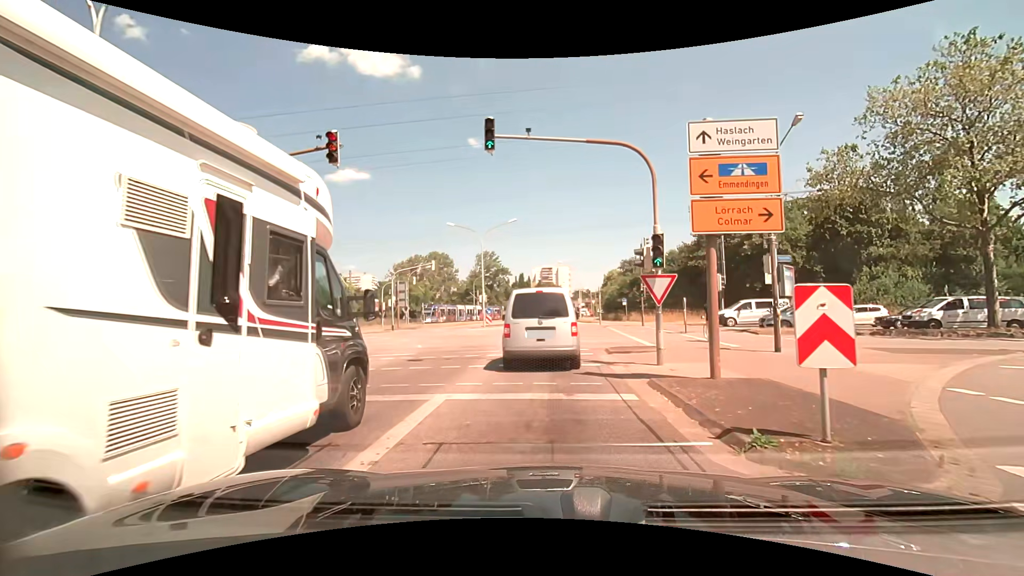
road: secondary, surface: asphalt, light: Day
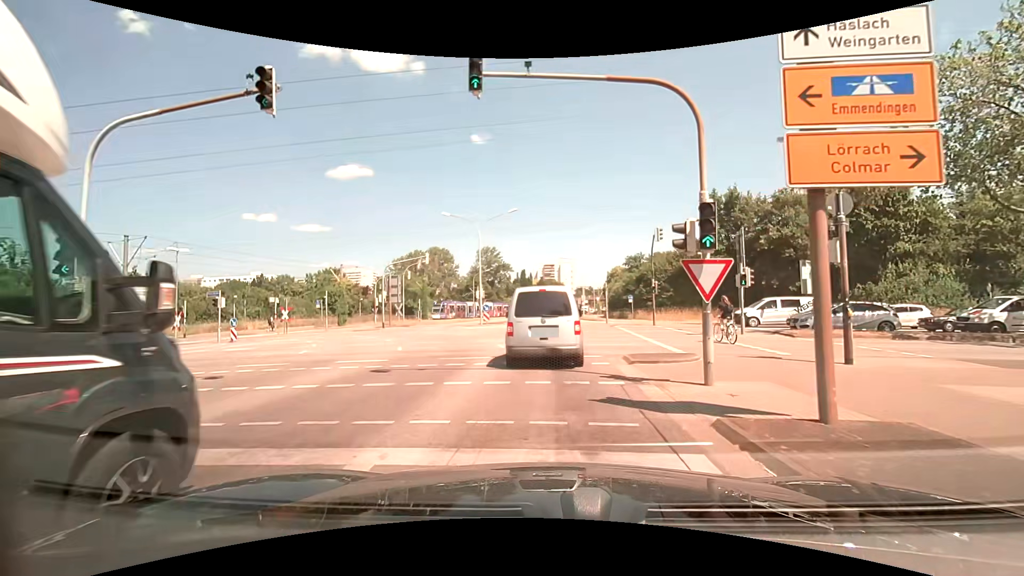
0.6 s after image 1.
(0.0, +3.4) m; 0°
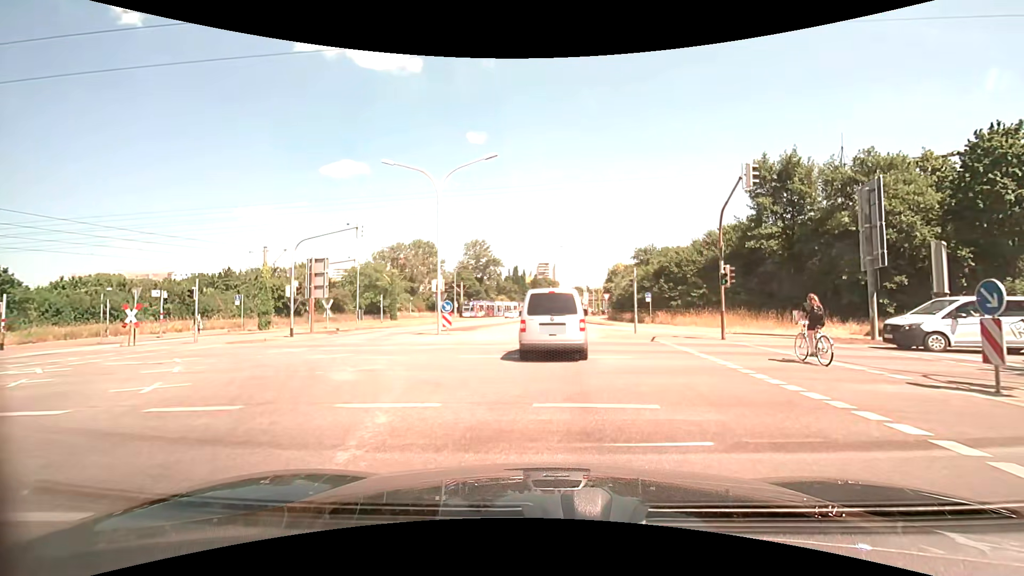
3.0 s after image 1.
(0.0, +14.9) m; 0°
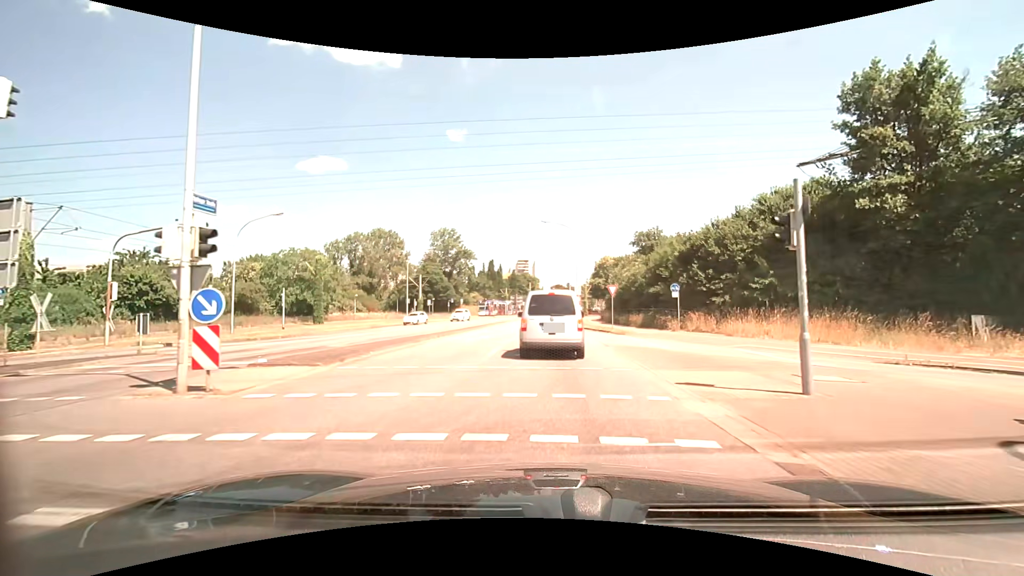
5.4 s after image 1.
(+0.4, +18.2) m; +3°
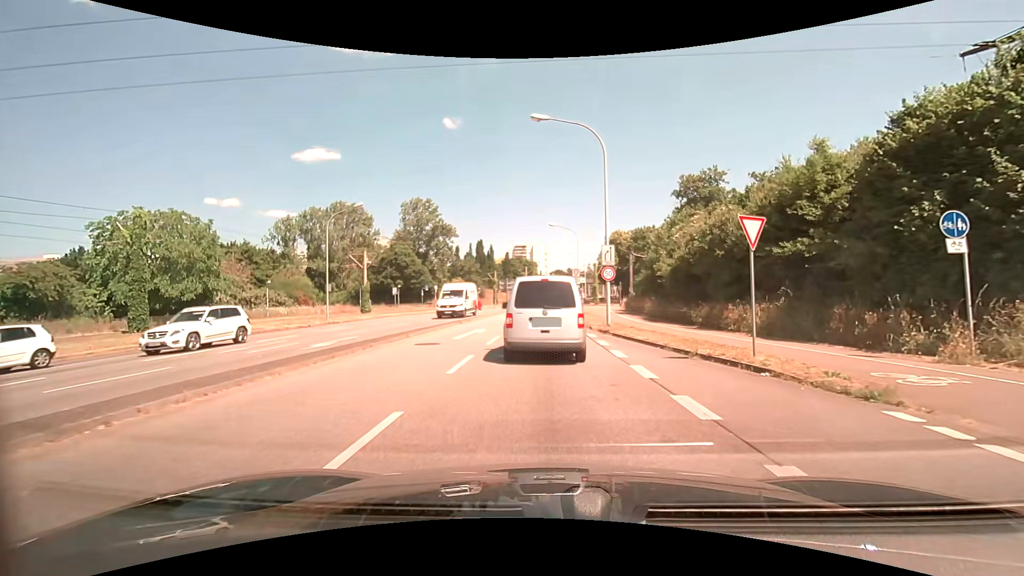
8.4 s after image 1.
(+0.1, +23.5) m; 0°
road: tertiary
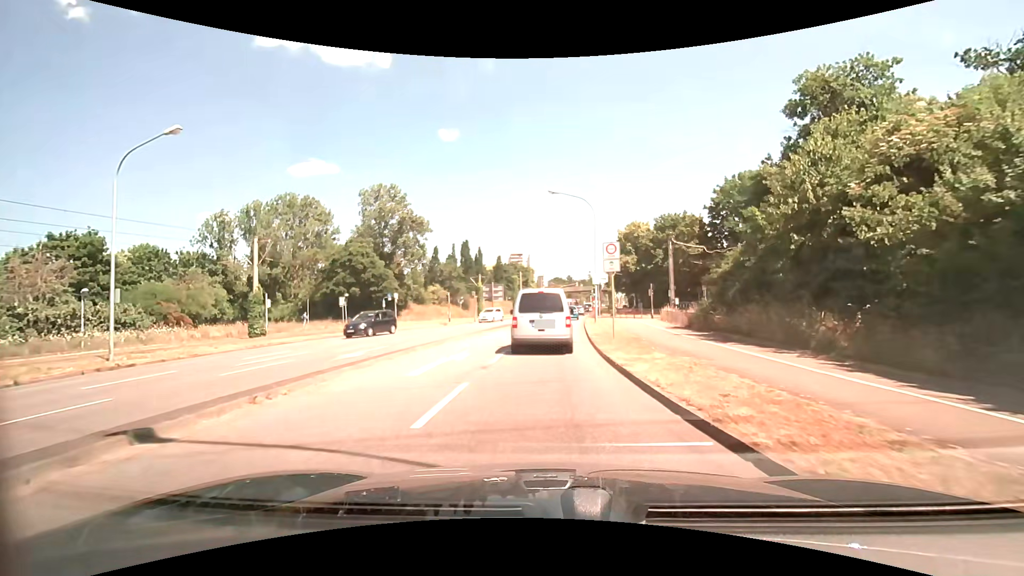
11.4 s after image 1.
(-0.1, +21.2) m; 0°
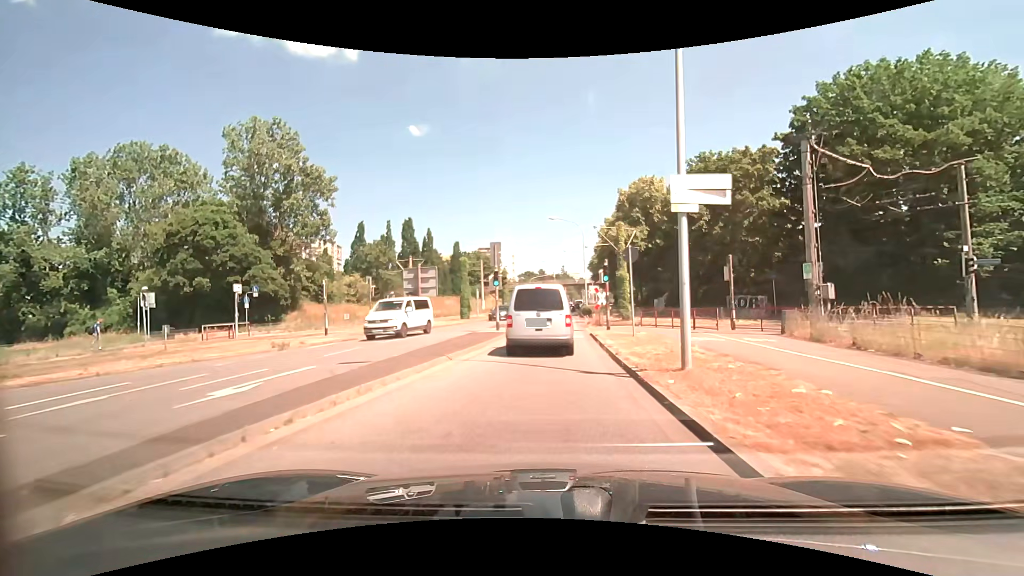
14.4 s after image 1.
(+0.5, +26.4) m; +3°
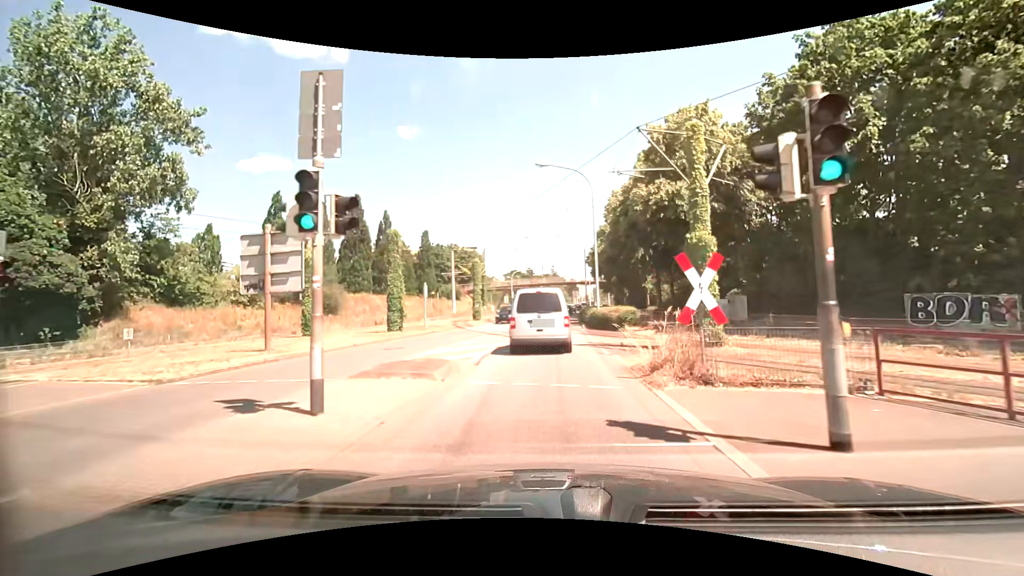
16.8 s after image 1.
(+0.5, +19.6) m; +1°
(0, +10) (0, +20) (+1, +30) (+1, +40) (+2, +50) (+3, +60) (+3, +70) (+4, +80) (+5, +90) (+7, +100) m
